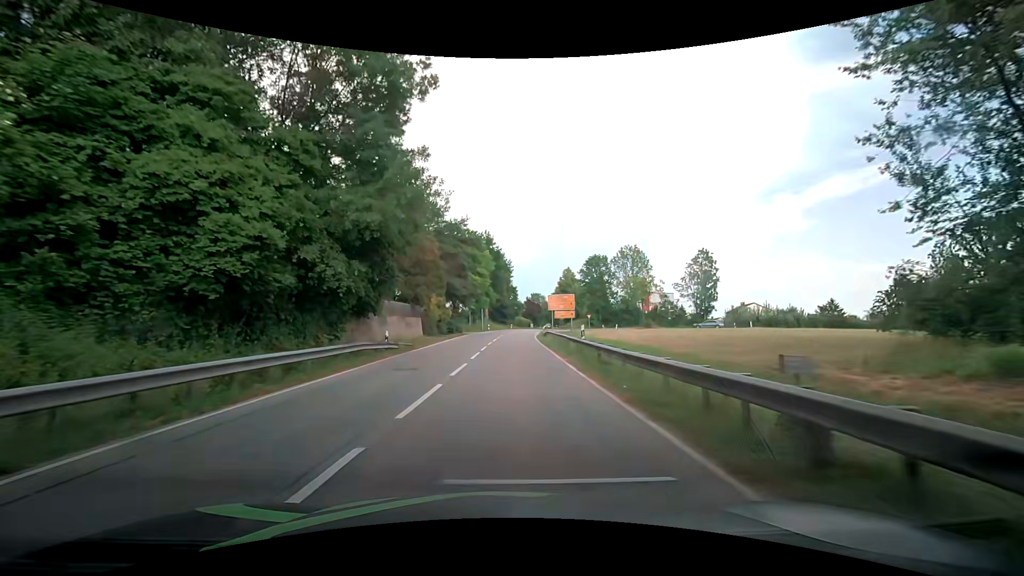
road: secondary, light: Day
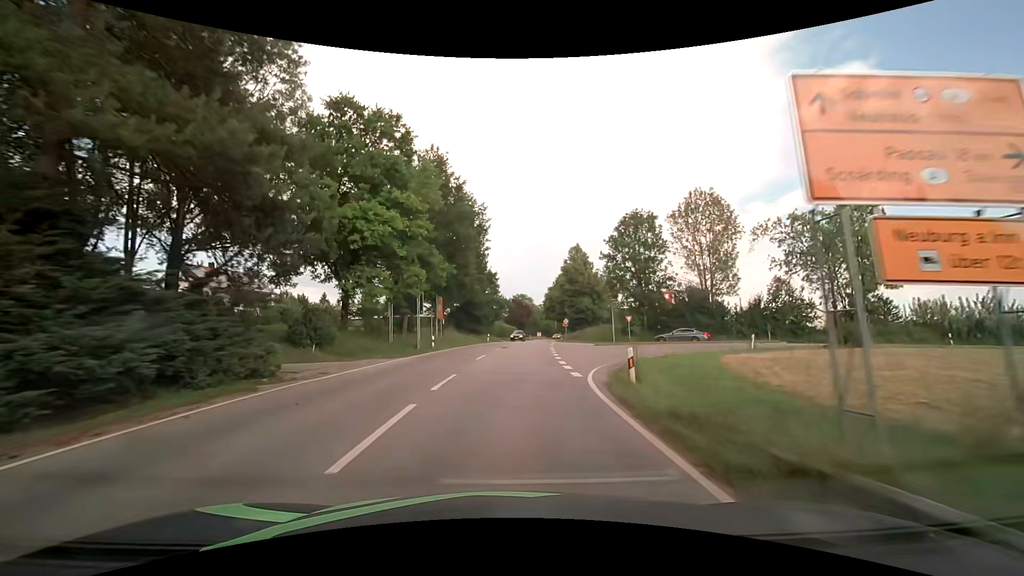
(+2.3, +45.0) m; +4°
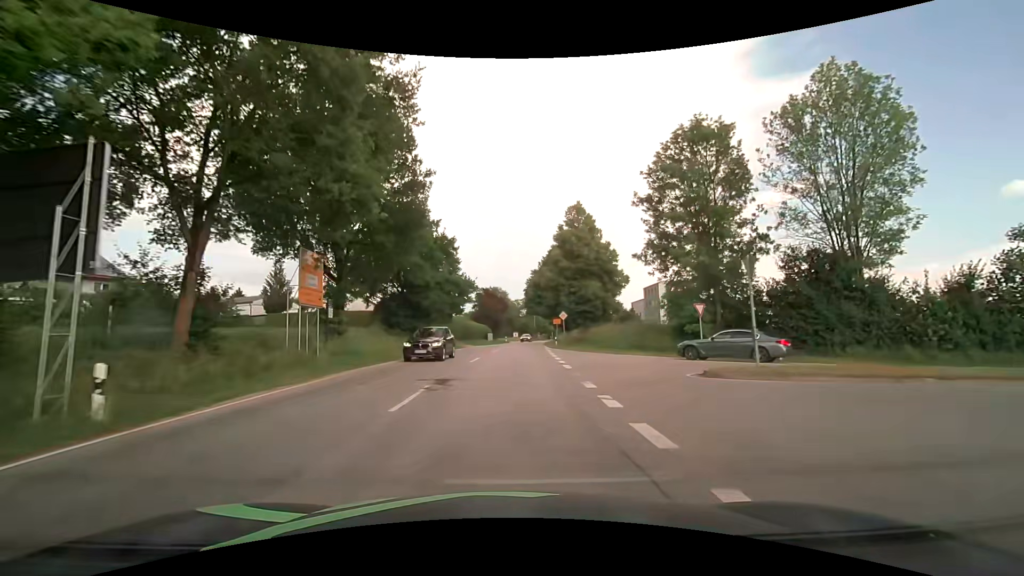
(+0.7, +26.4) m; +4°
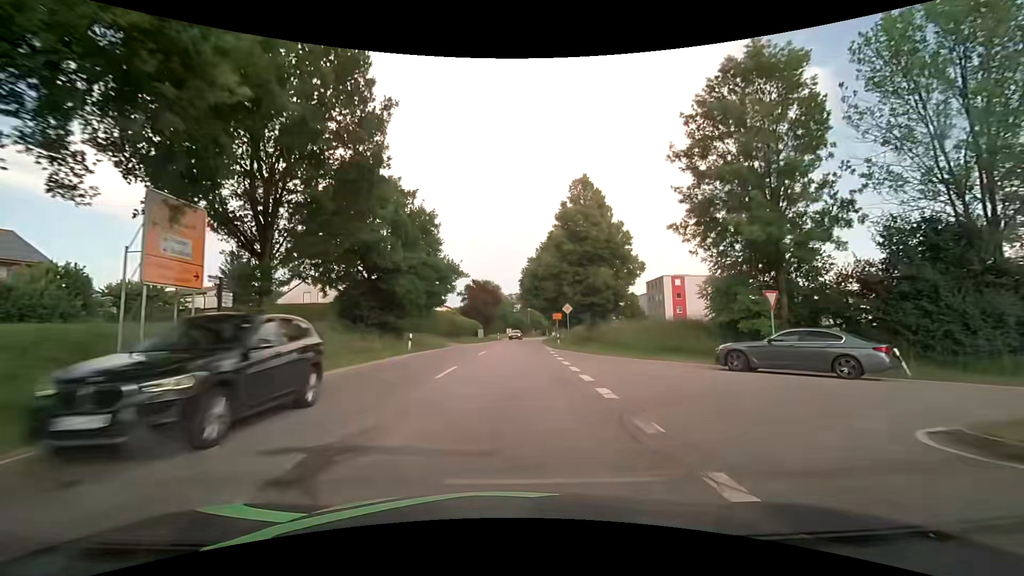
(0.0, +8.4) m; 0°
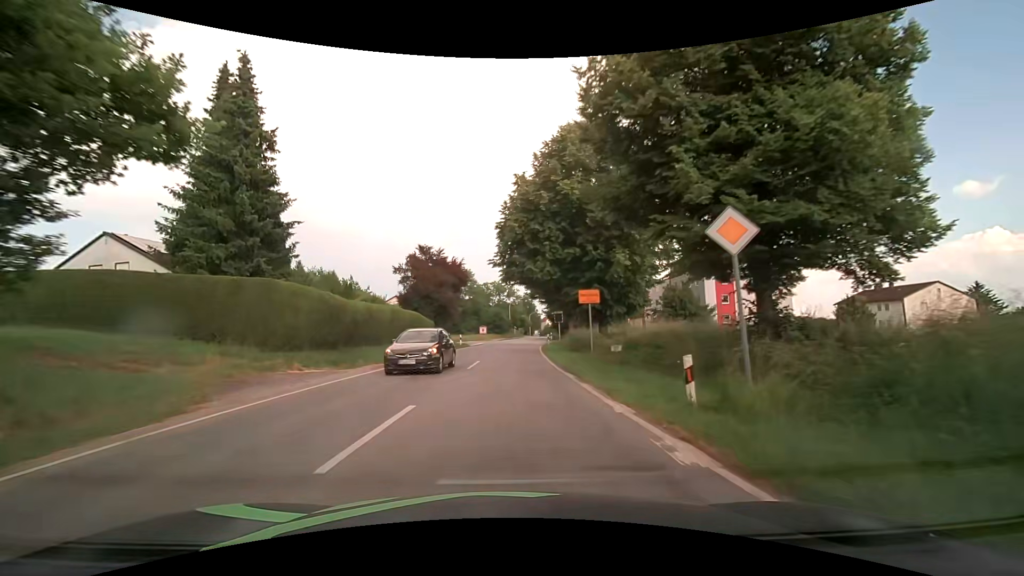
(+0.9, +31.2) m; +3°
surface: asphalt
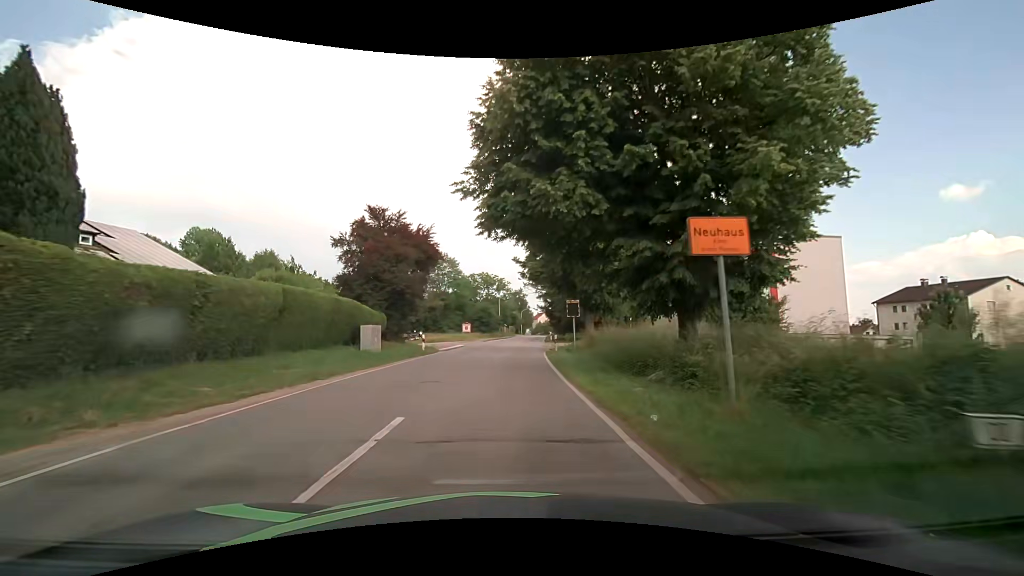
(0.0, +14.1) m; 0°
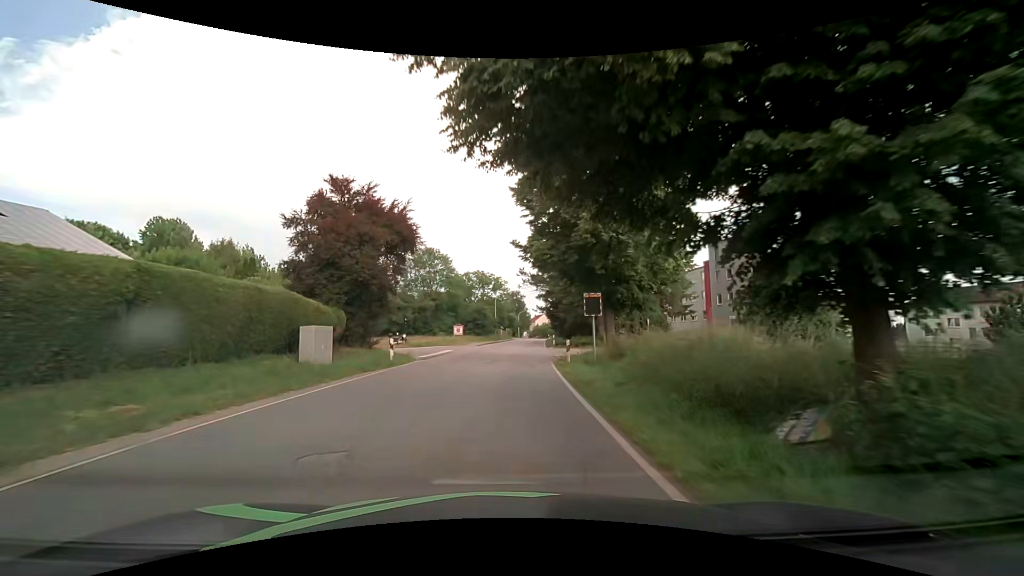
(+0.1, +6.9) m; 0°
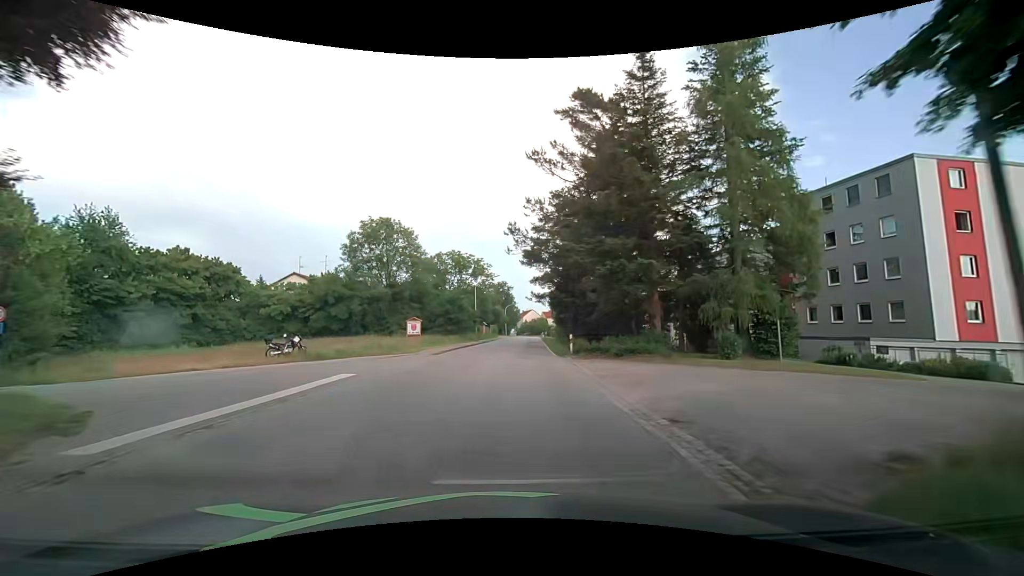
(+0.4, +21.2) m; +2°
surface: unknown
(0, +10) (0, +20) (+1, +30) (+2, +40) (+2, +50) (+3, +60) (+3, +70) (+3, +80) (+4, +90) (+4, +100) m
